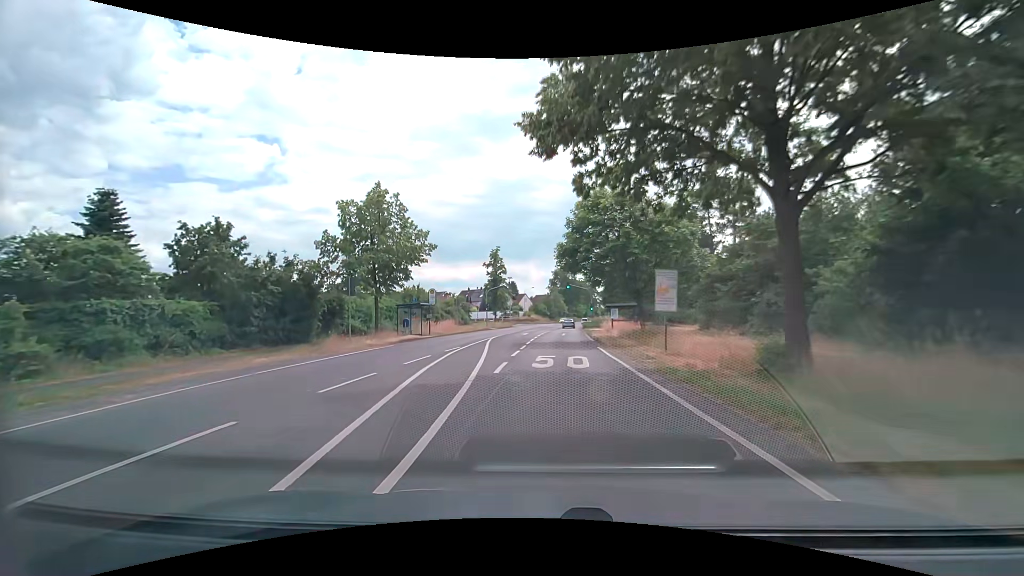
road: secondary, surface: asphalt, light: Day
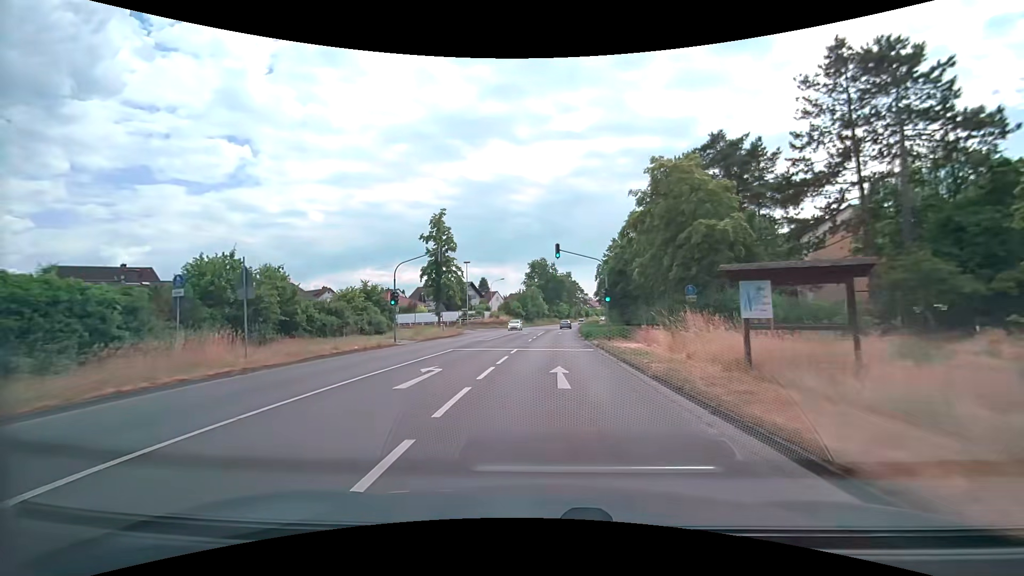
(+0.7, +31.7) m; +2°
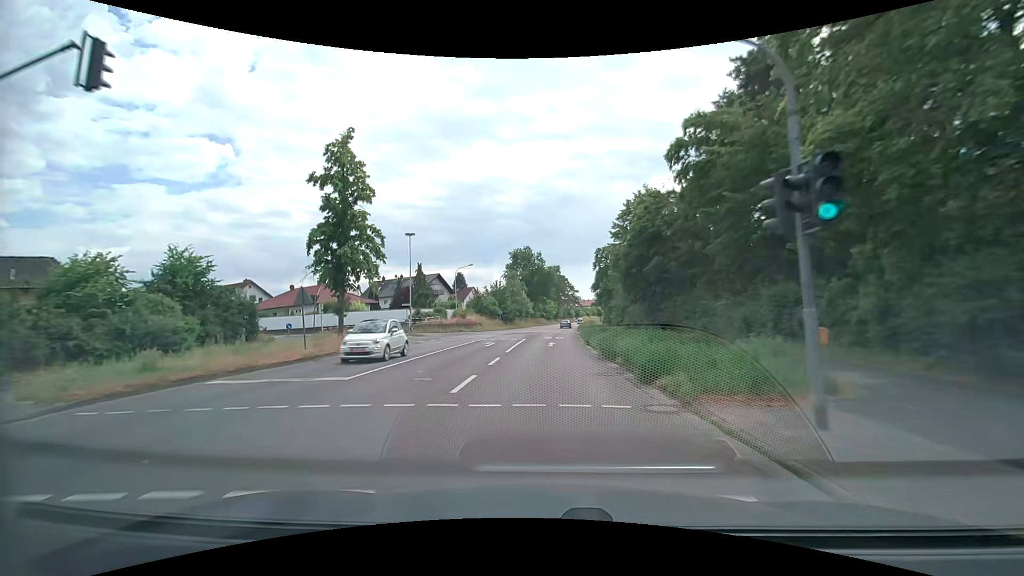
(+0.6, +23.8) m; +2°
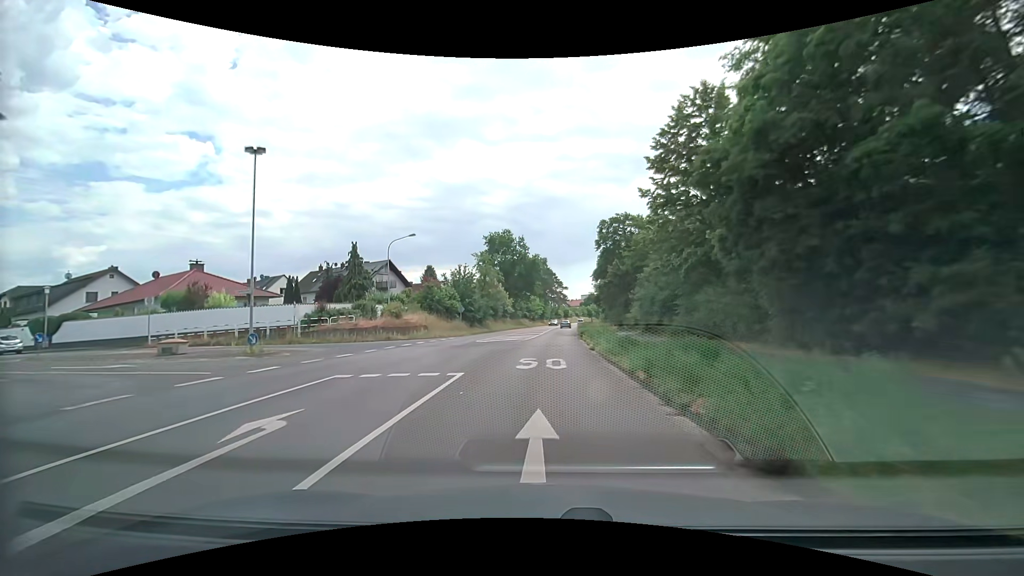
(+0.3, +23.9) m; +2°
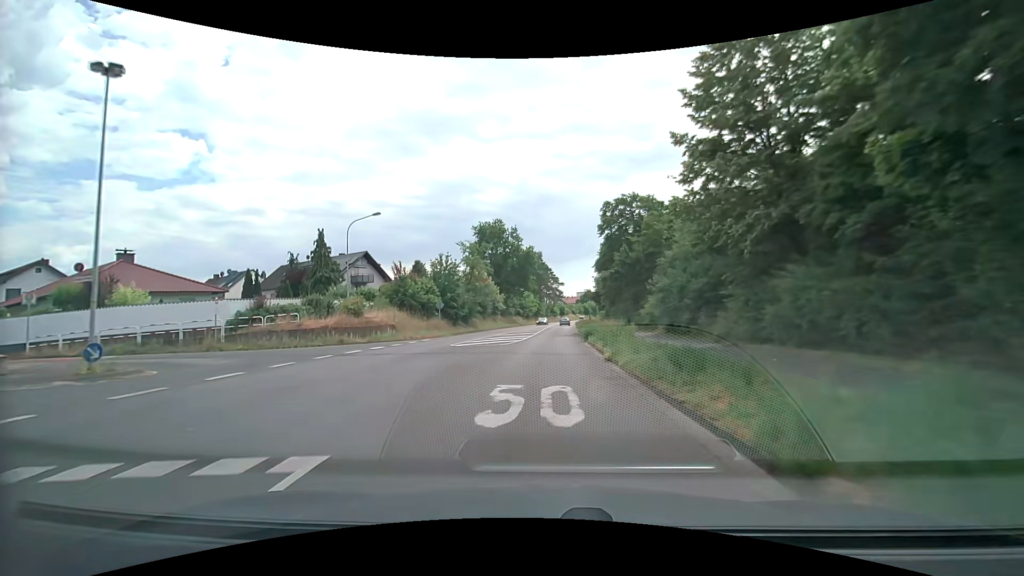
(0.0, +8.0) m; 0°
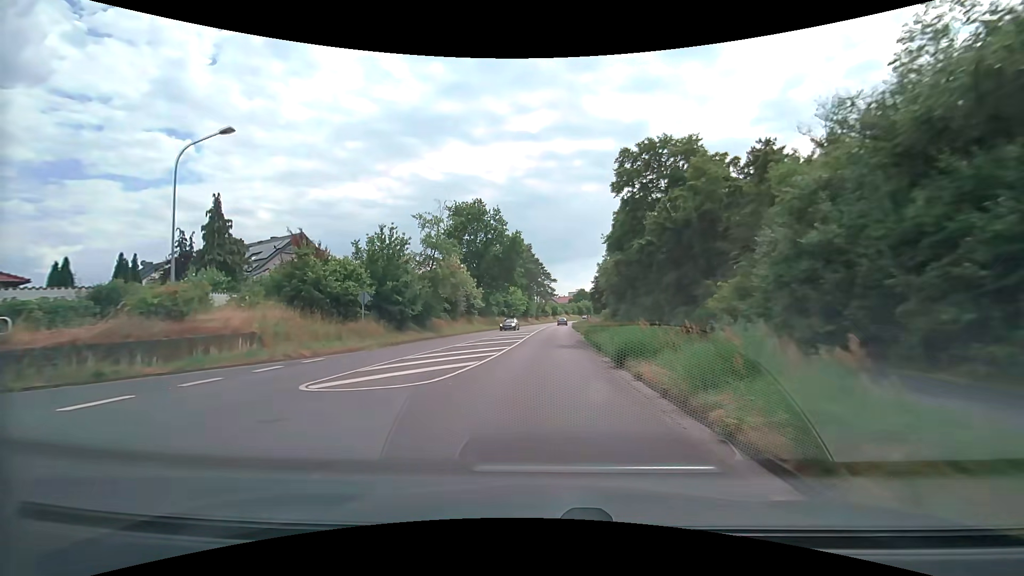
(+0.2, +16.0) m; +1°
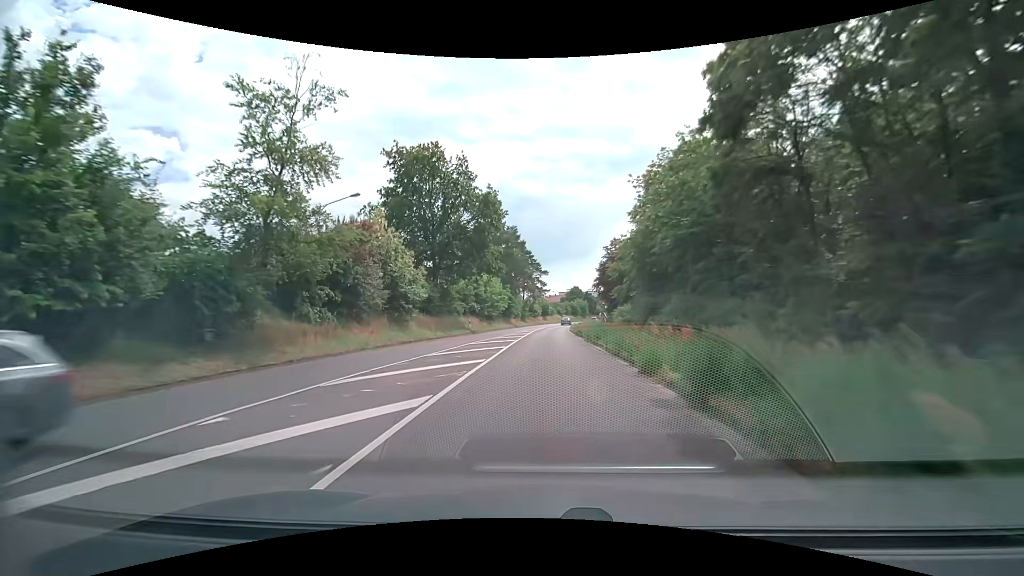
(+0.2, +23.9) m; +1°
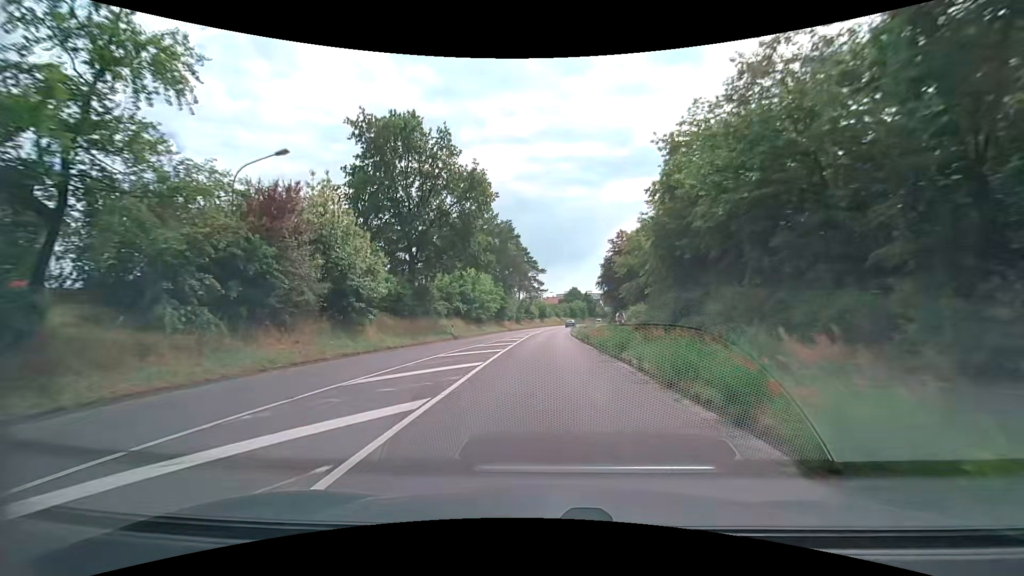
(0.0, +8.0) m; +1°
(0, +10) (0, +20) (0, +30) (0, +40) (0, +50) (+1, +60) (+1, +70) (+3, +80) (+4, +90) (+5, +100) m
